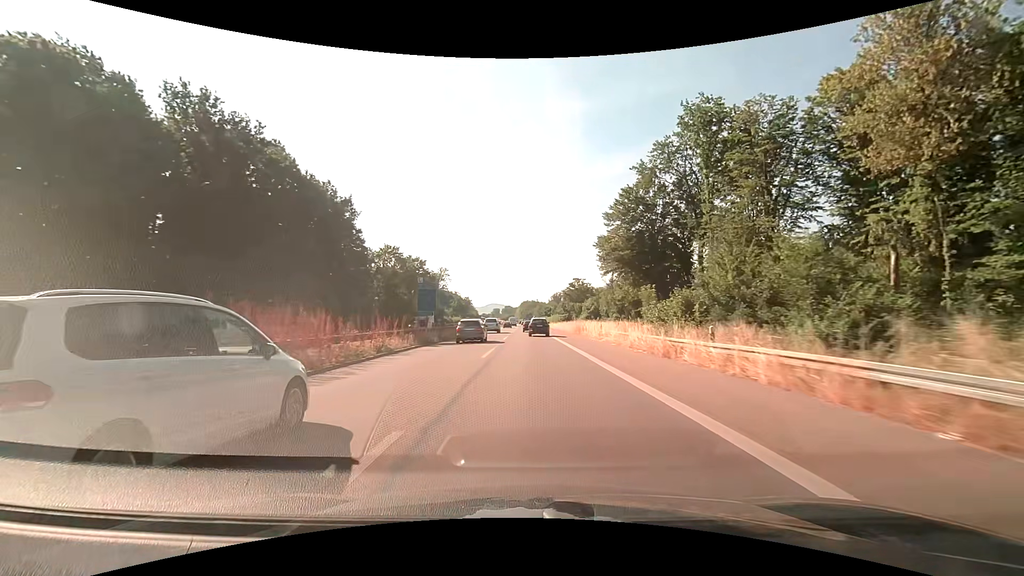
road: trunk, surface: asphalt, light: Day
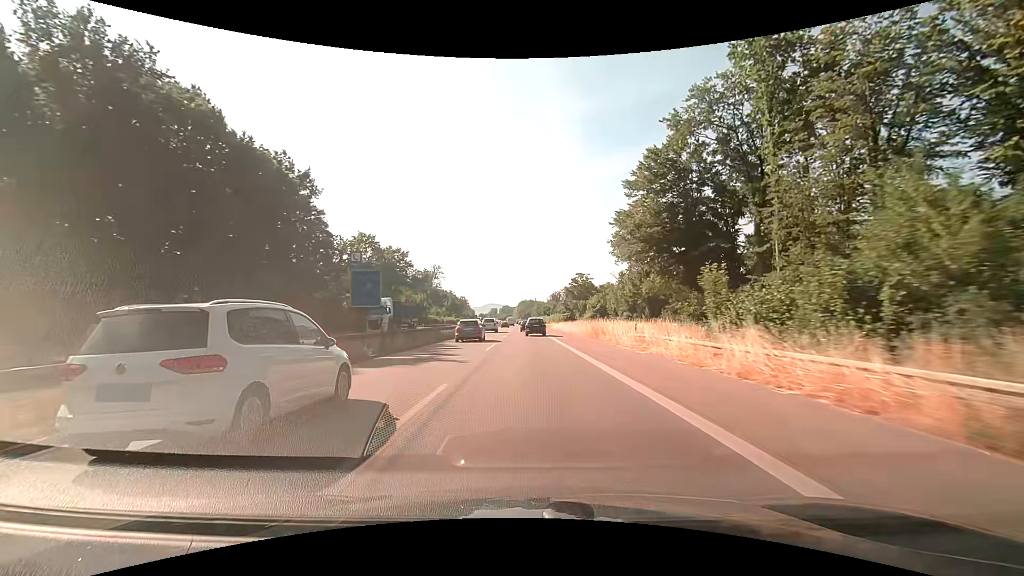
(+0.1, +13.9) m; 0°
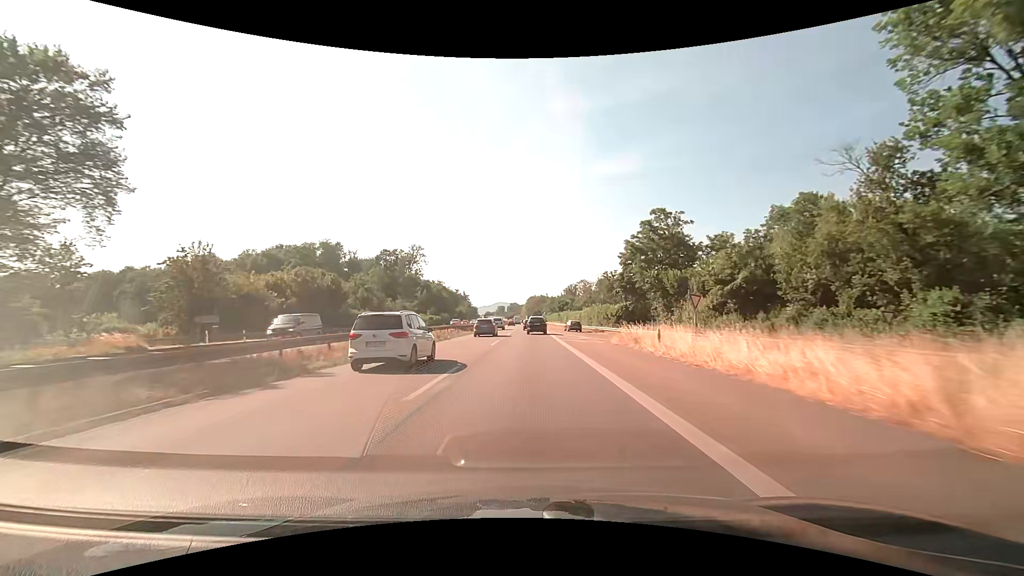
(-0.2, +69.4) m; -1°
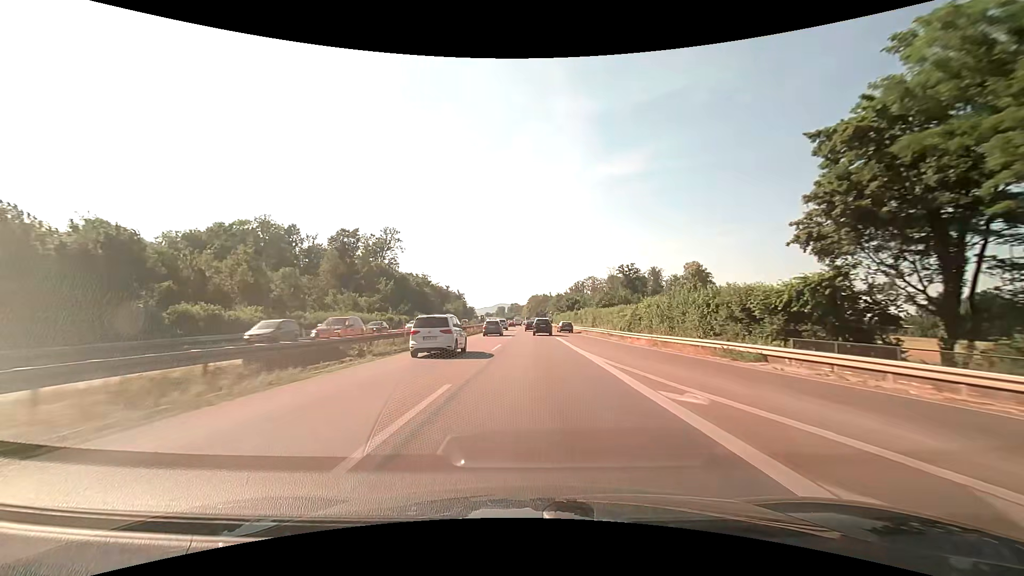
(-0.2, +40.4) m; -1°
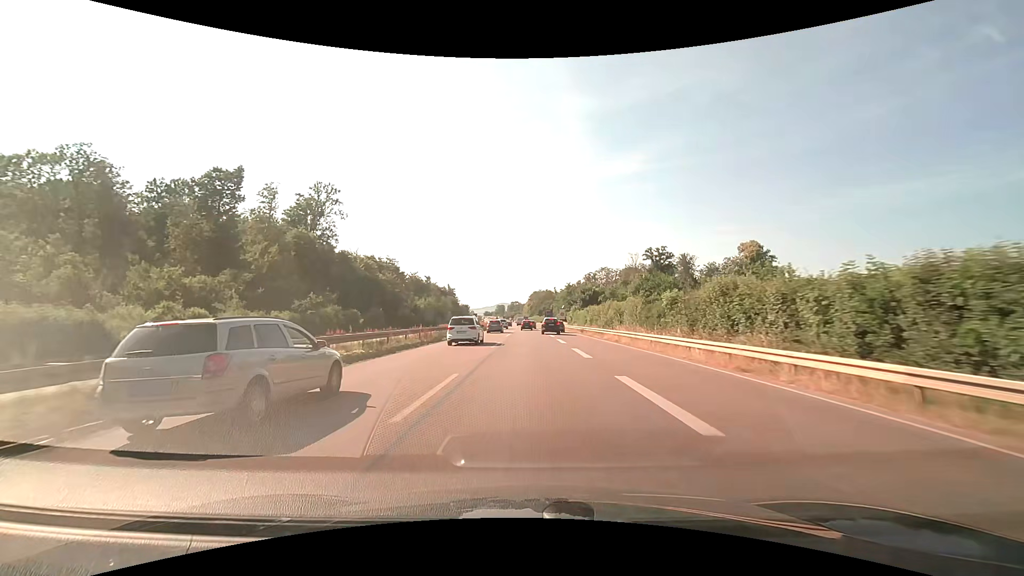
(+0.6, +53.0) m; 0°
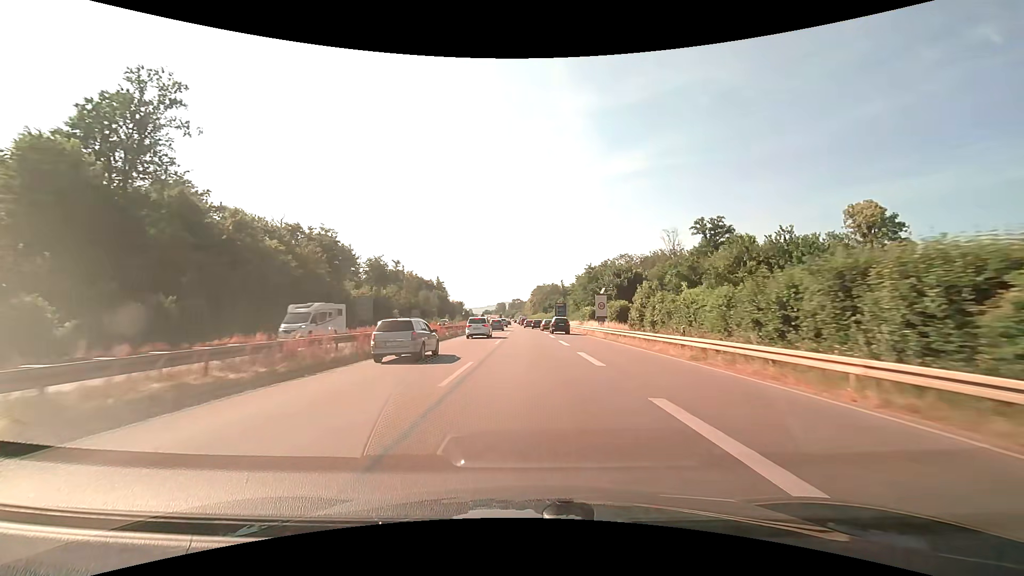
(-0.1, +51.2) m; 0°
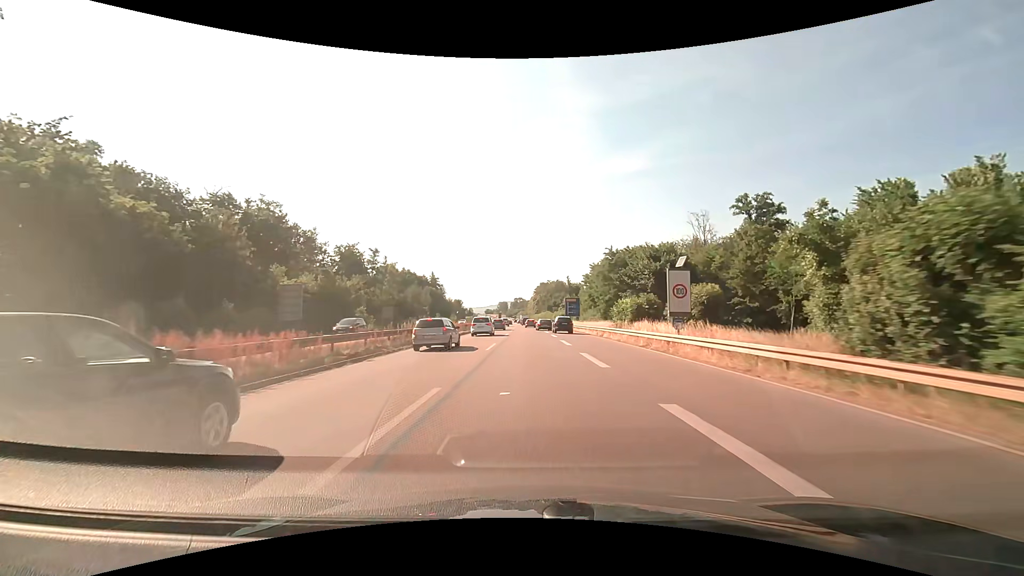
(-0.1, +24.6) m; 0°
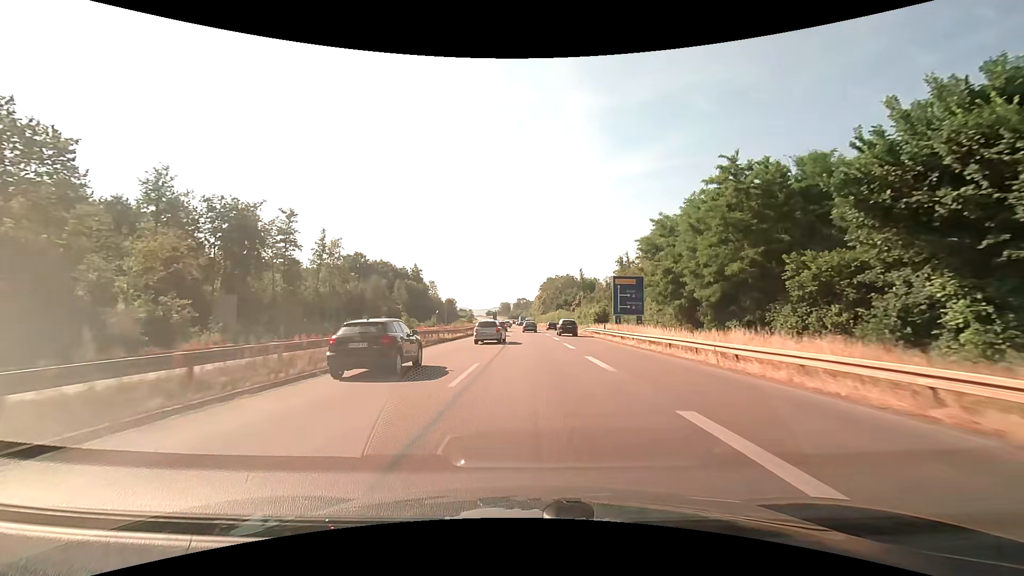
(-0.3, +48.4) m; 0°
(0, +10) (0, +20) (0, +30) (0, +40) (0, +50) (0, +60) (0, +70) (0, +80) (-1, +90) (-1, +100) m
